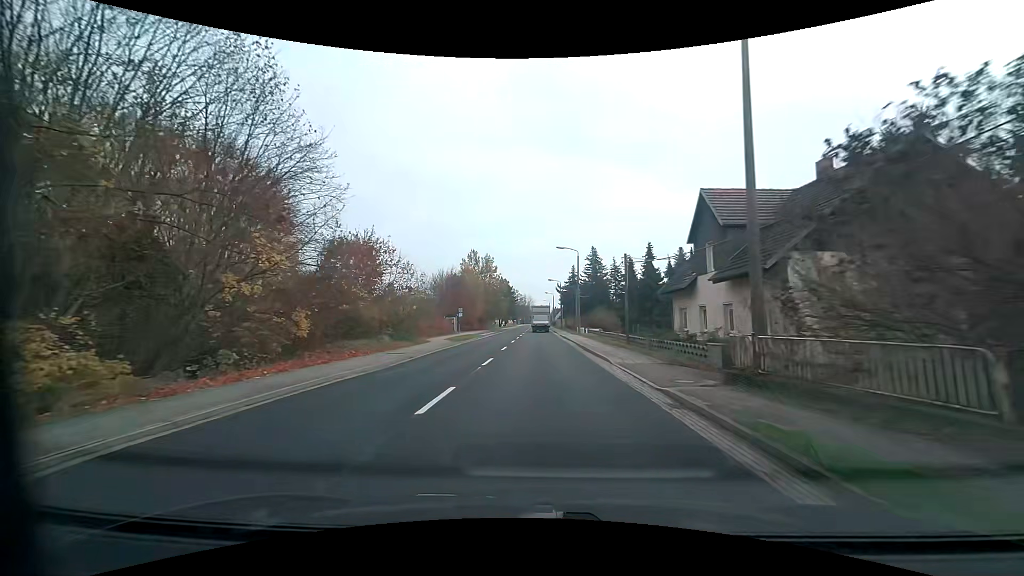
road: primary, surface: asphalt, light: Day
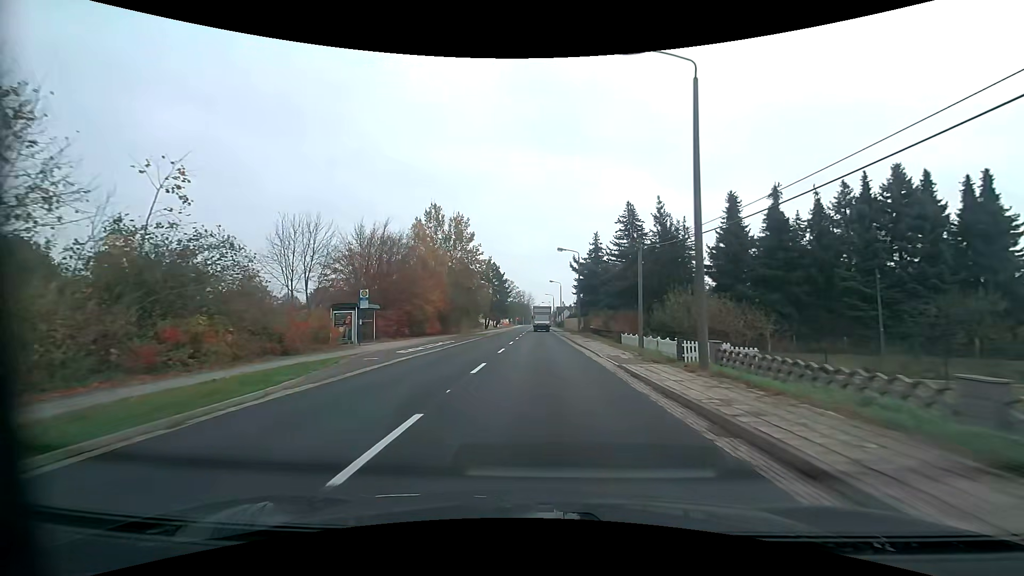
(-0.2, +39.5) m; 0°
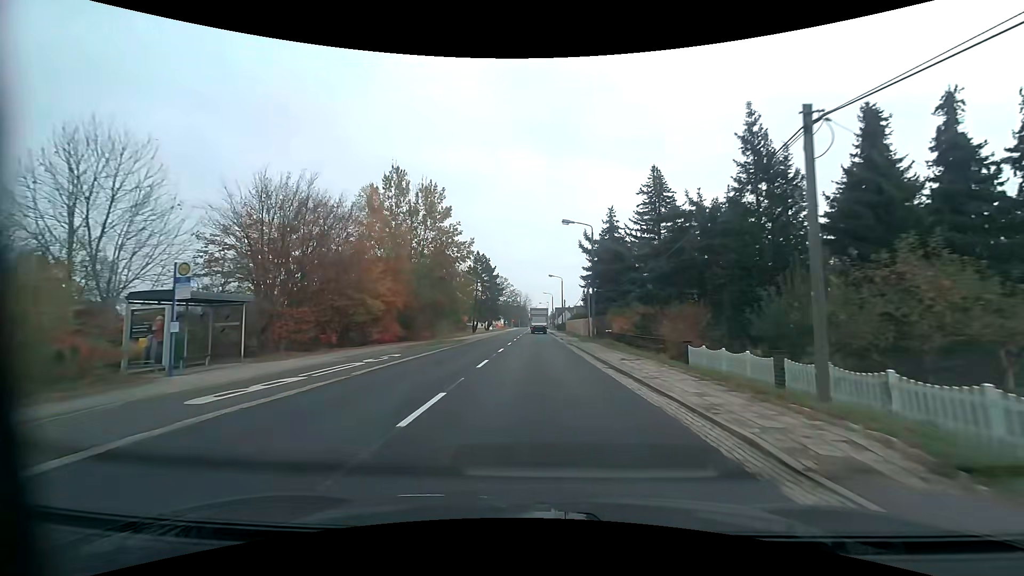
(0.0, +15.7) m; 0°
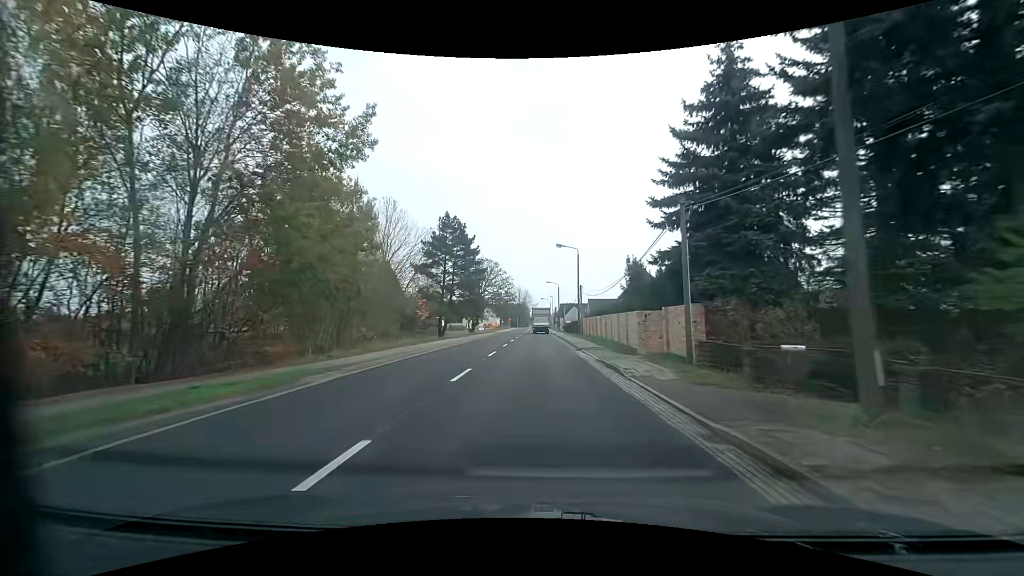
(+0.1, +31.1) m; 0°
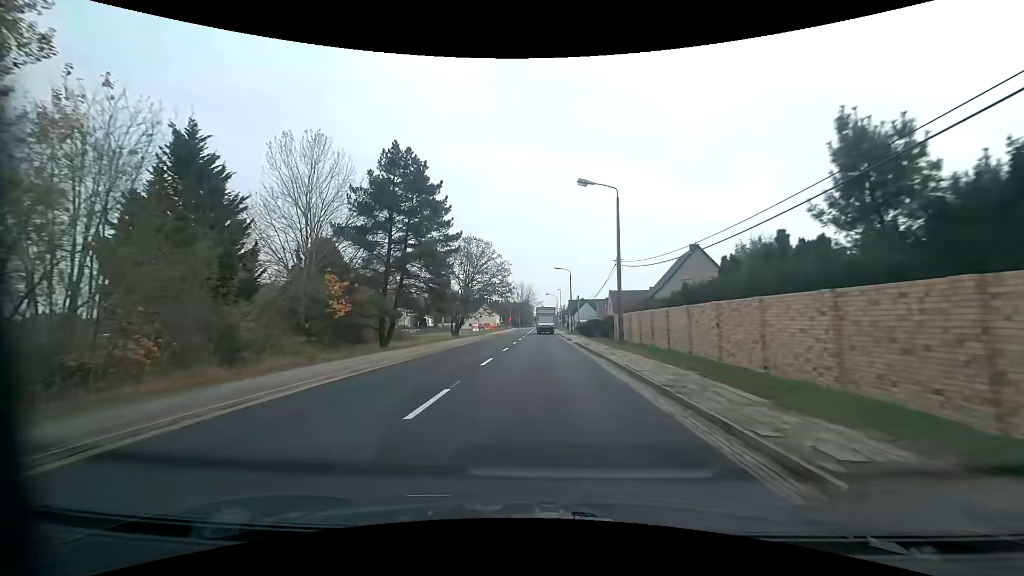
(-0.2, +22.8) m; -1°
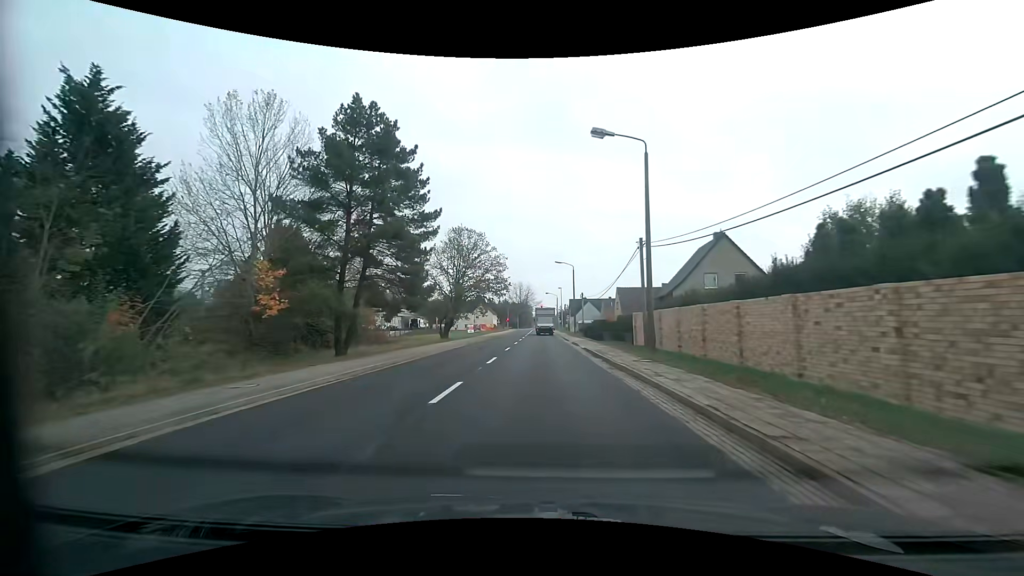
(0.0, +7.5) m; 0°
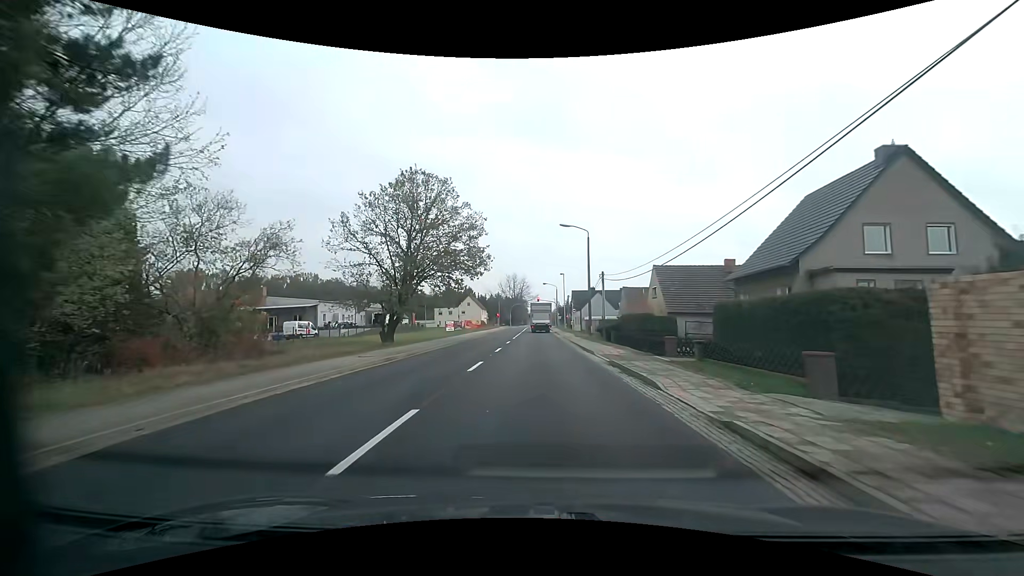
(+0.2, +22.0) m; +1°
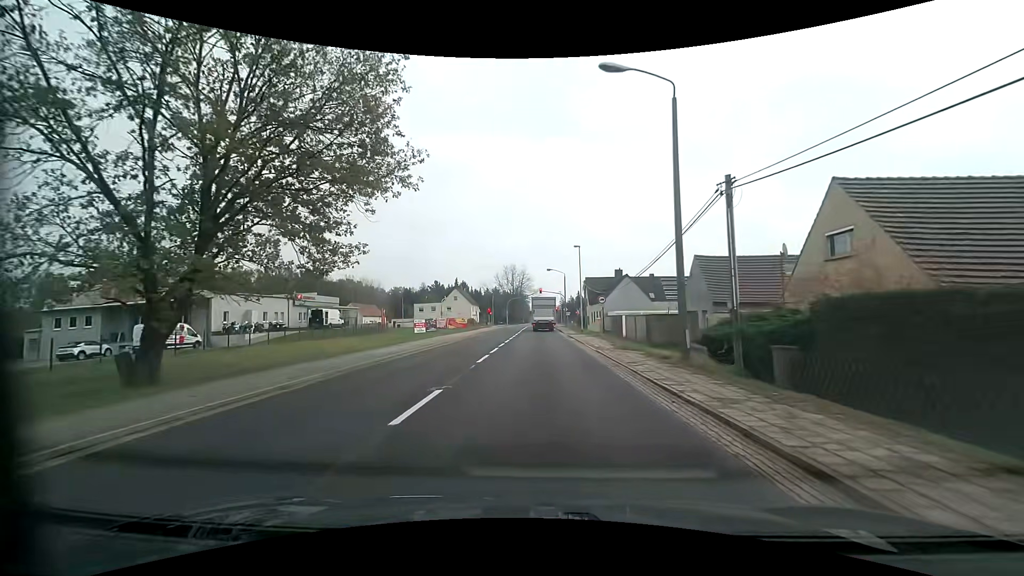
(0.0, +24.9) m; 0°
(0, +10) (0, +20) (0, +30) (0, +40) (0, +50) (0, +60) (0, +70) (0, +80) (0, +90) (+1, +100) m
